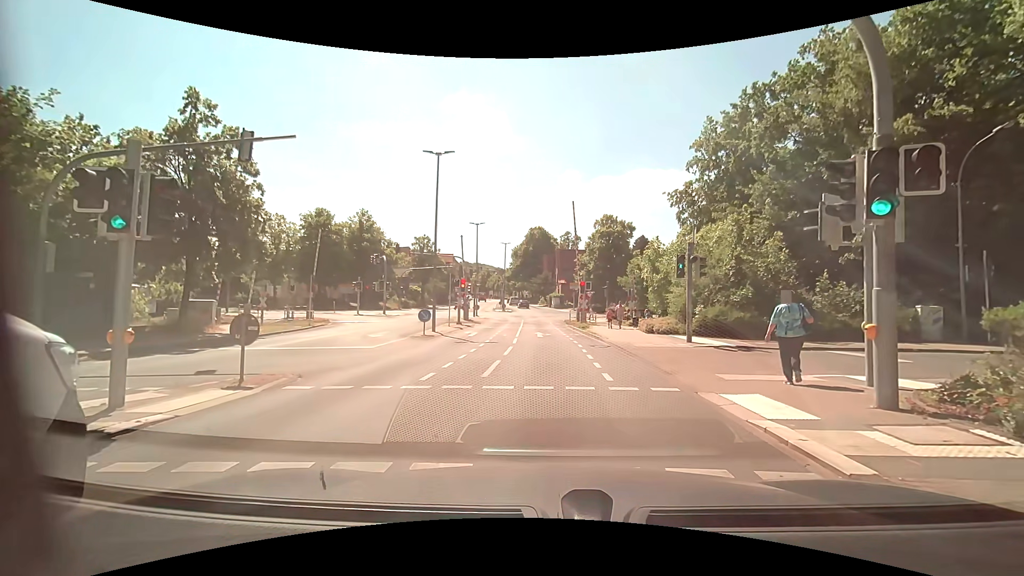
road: tertiary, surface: asphalt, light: Day
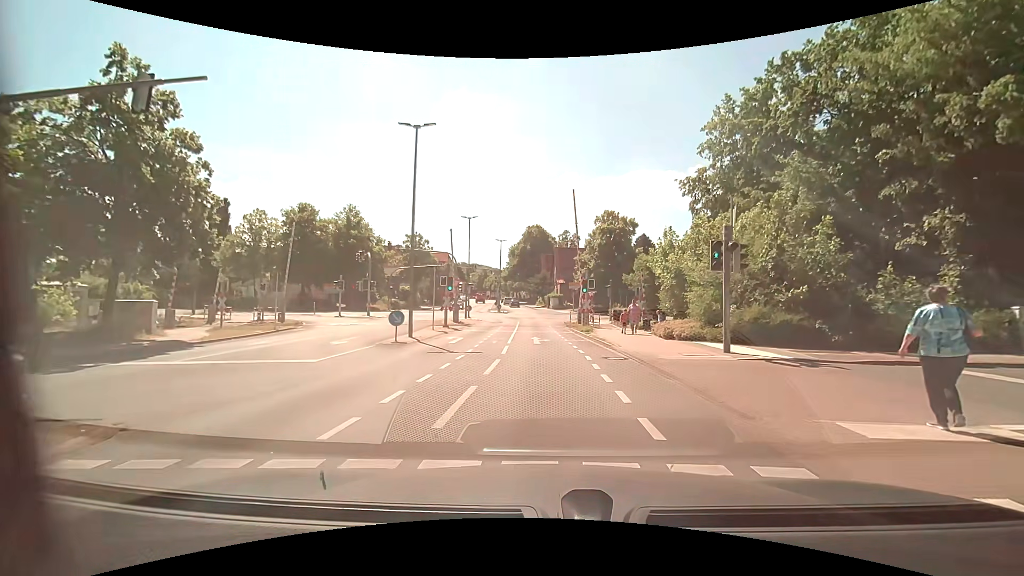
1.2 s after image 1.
(0.0, +4.4) m; +1°
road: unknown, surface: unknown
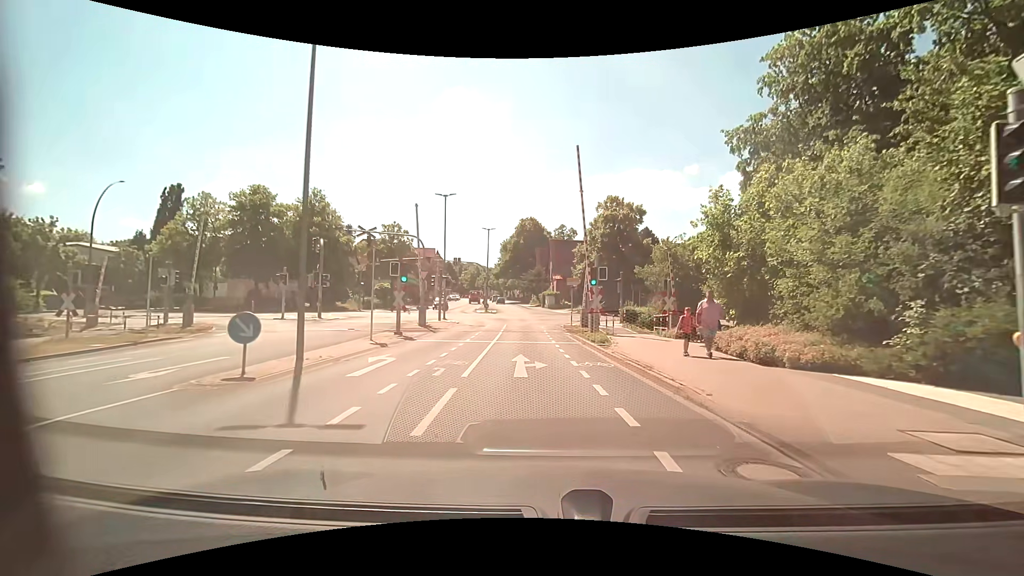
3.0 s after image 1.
(0.0, +9.7) m; 0°
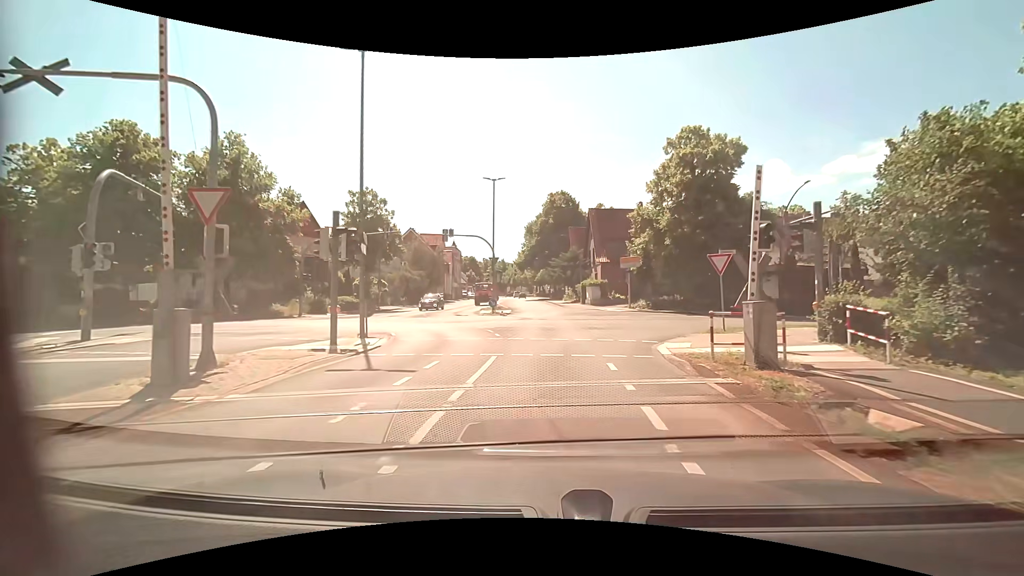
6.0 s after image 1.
(-0.6, +23.2) m; -3°
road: tertiary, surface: asphalt
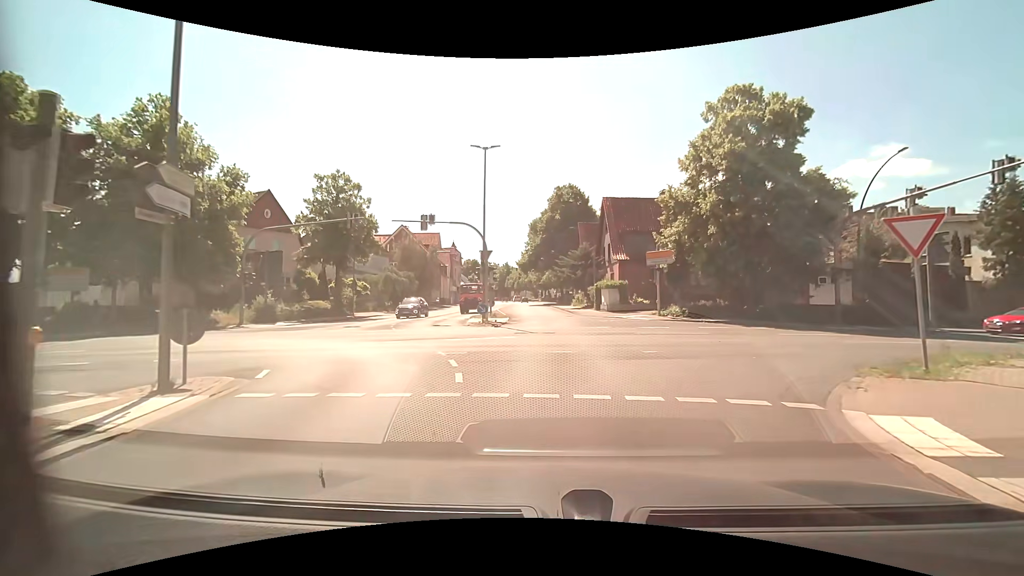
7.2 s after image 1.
(-0.1, +8.6) m; 0°
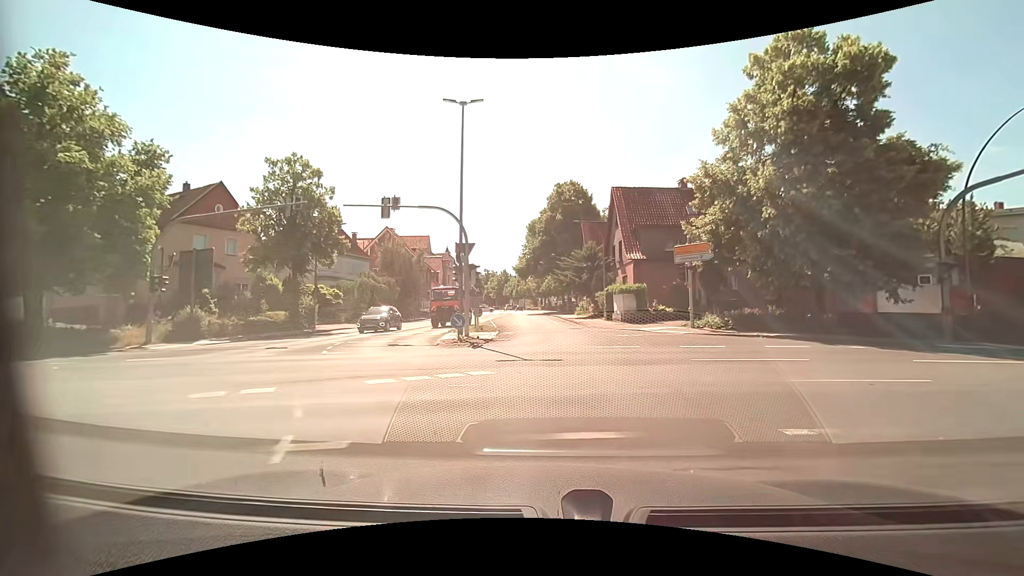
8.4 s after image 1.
(-0.1, +7.6) m; 0°
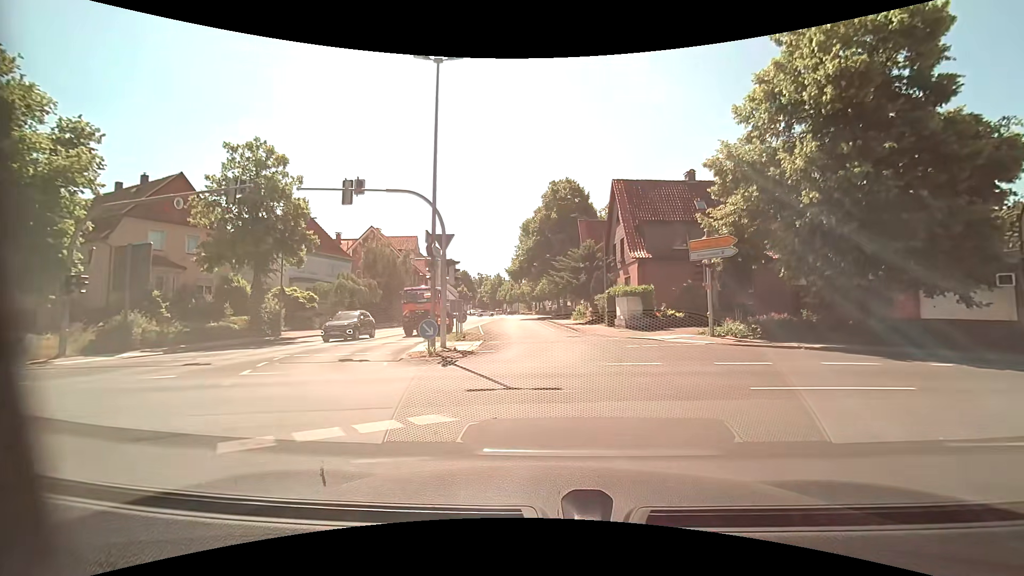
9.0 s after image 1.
(0.0, +4.1) m; +1°
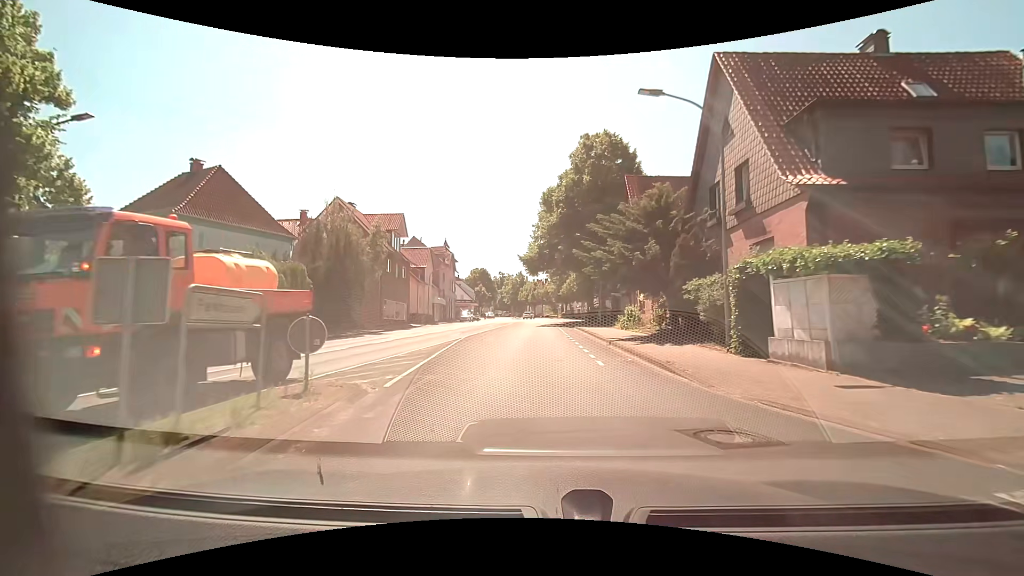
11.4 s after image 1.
(-0.2, +19.4) m; -3°
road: unclassified
(0, +10) (-1, +20) (-1, +30) (-1, +40) (-1, +50) (-1, +60) (-1, +70) (-1, +80) (-1, +90) (-2, +100) m
